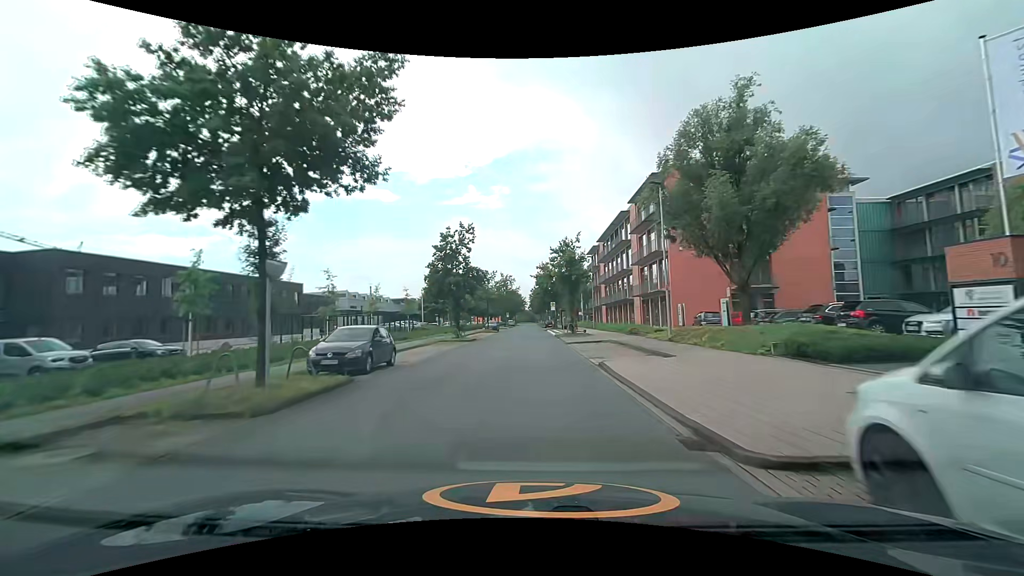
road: unclassified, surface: asphalt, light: Day
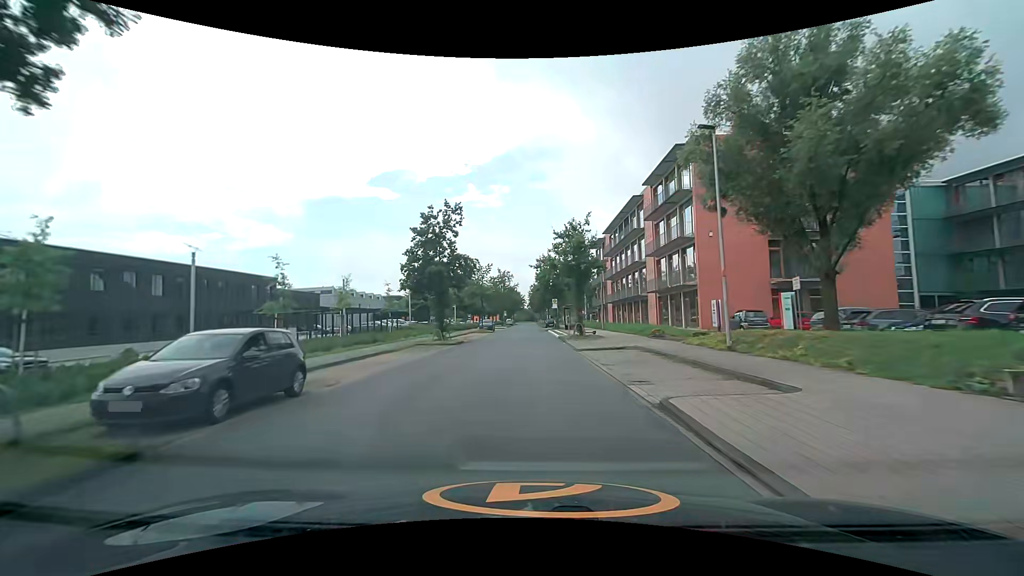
(0.0, +7.1) m; 0°
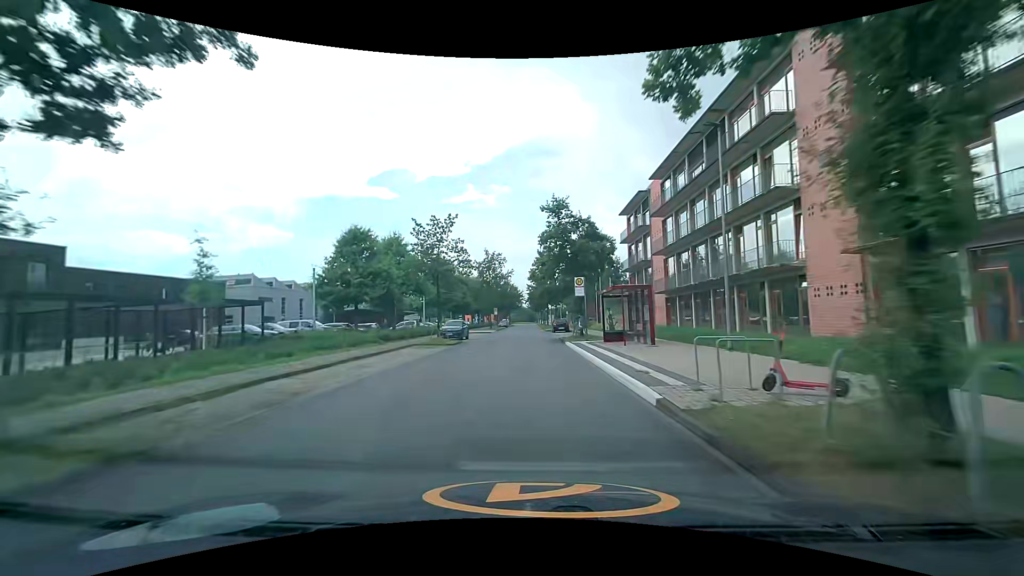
(0.0, +29.0) m; 0°
(0, +10) (0, +20) (0, +30) (0, +40) (0, +50) (0, +60) (0, +70) (0, +80) (0, +90) (0, +100) m
